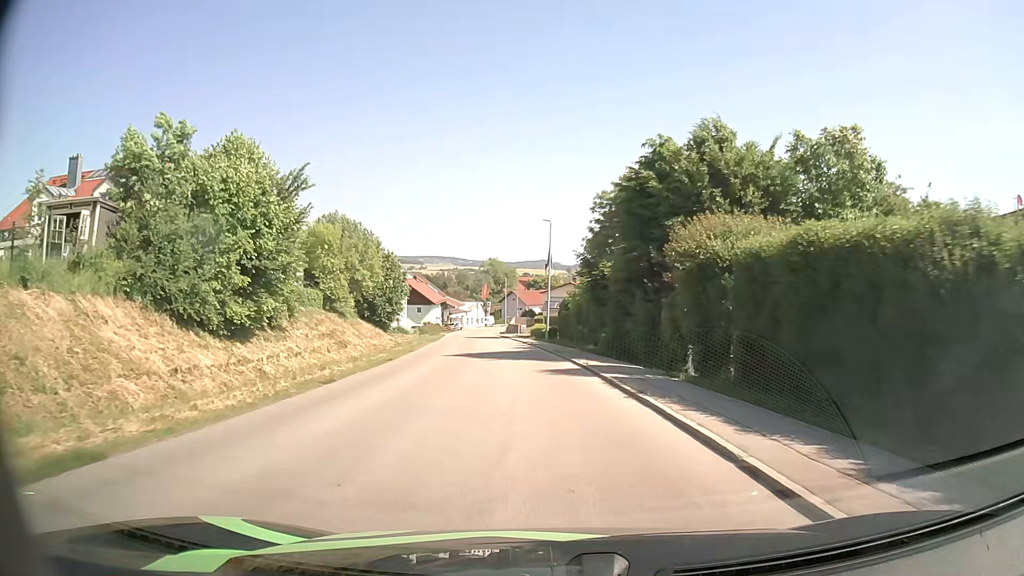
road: tertiary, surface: asphalt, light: Day
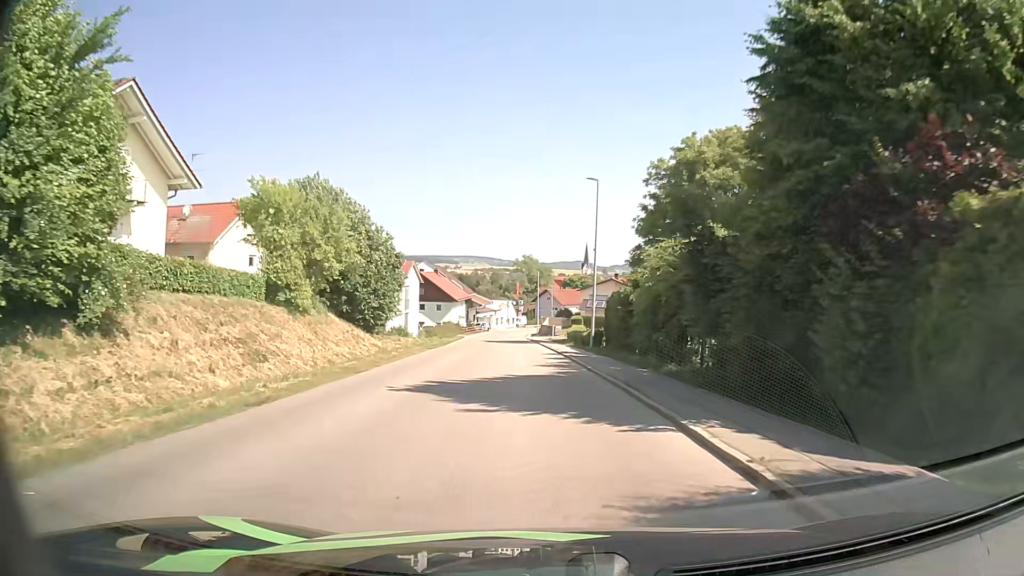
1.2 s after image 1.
(-0.4, +13.7) m; -3°
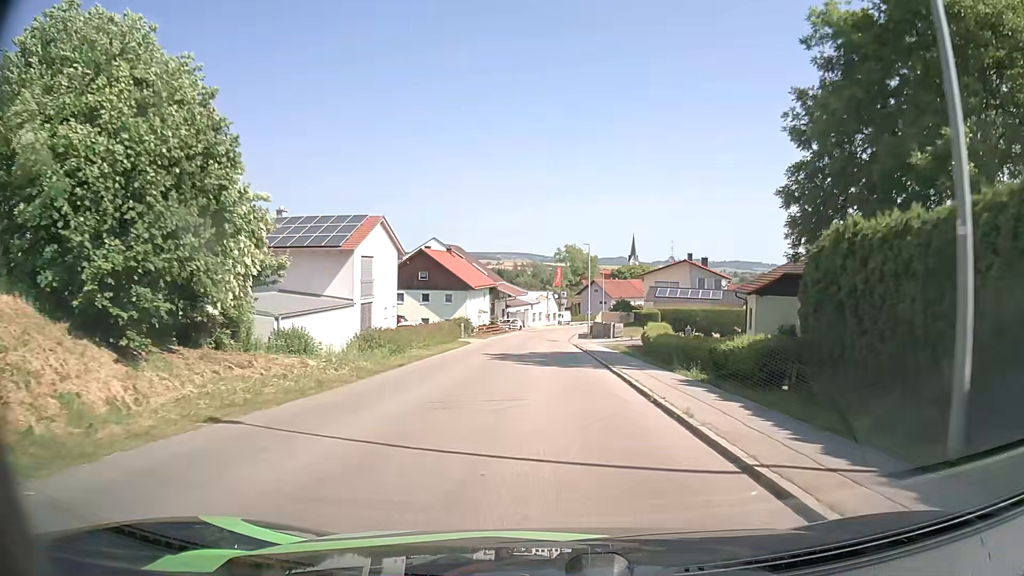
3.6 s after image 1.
(-0.9, +27.0) m; -4°
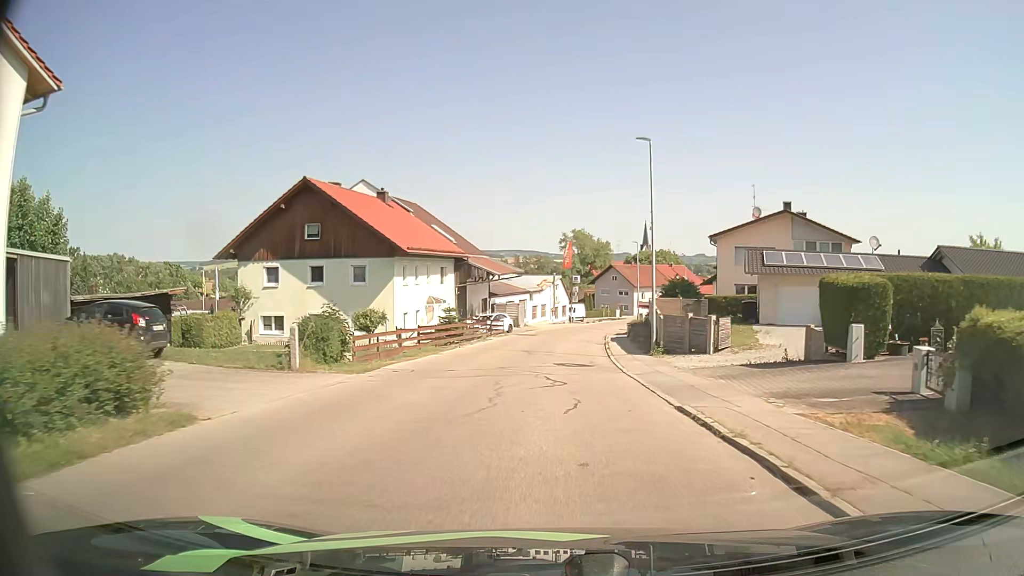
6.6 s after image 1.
(-0.1, +33.6) m; 0°
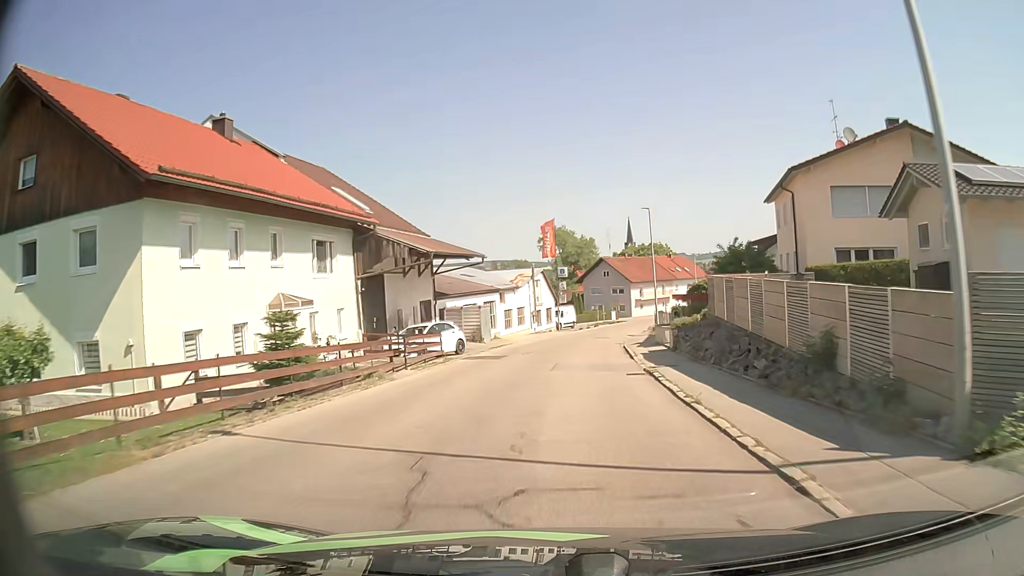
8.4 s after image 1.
(+0.3, +20.6) m; +2°
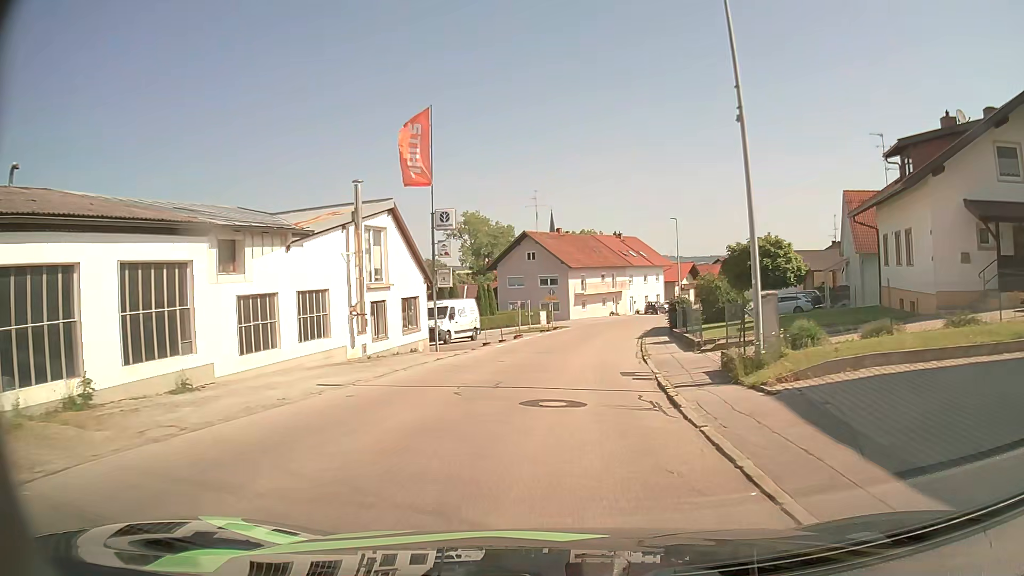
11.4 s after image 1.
(+1.7, +34.6) m; +7°
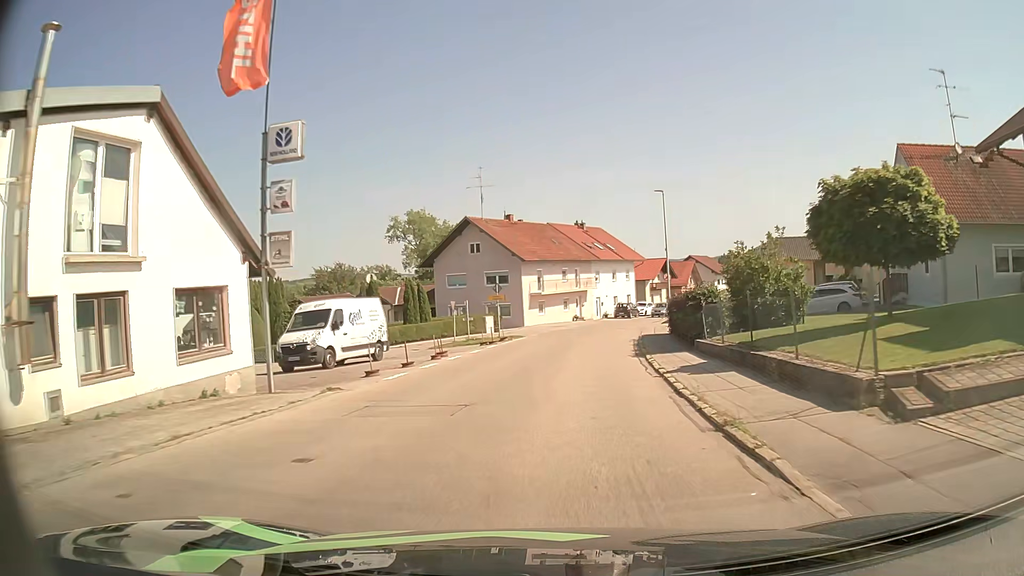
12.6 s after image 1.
(+0.4, +13.8) m; +4°
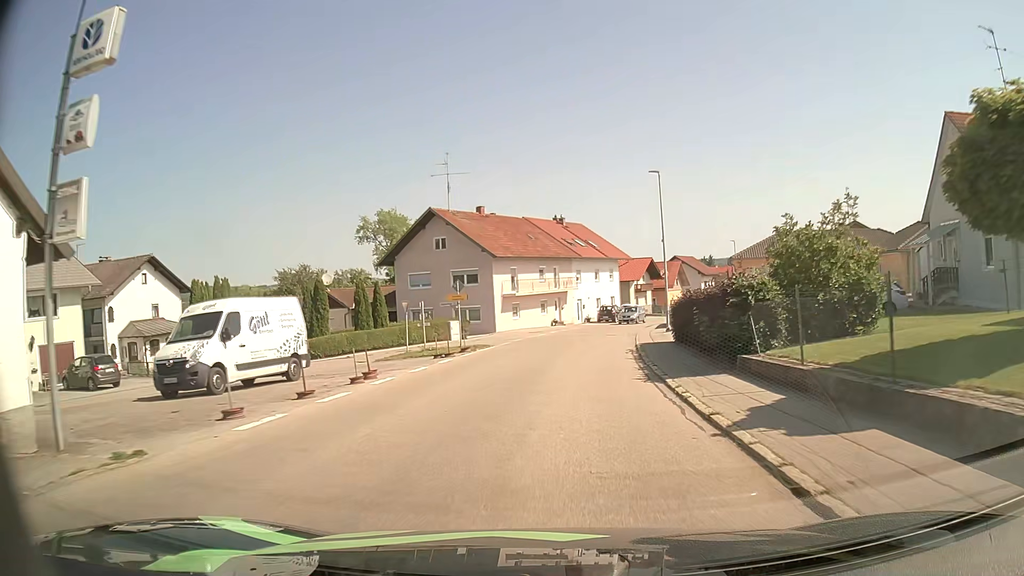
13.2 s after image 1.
(+0.1, +6.8) m; +2°
(0, +10) (+1, +20) (+2, +30) (+4, +40) (+6, +50) (+9, +59) (+13, +68) (+17, +77) (+22, +86) (+26, +95) m
